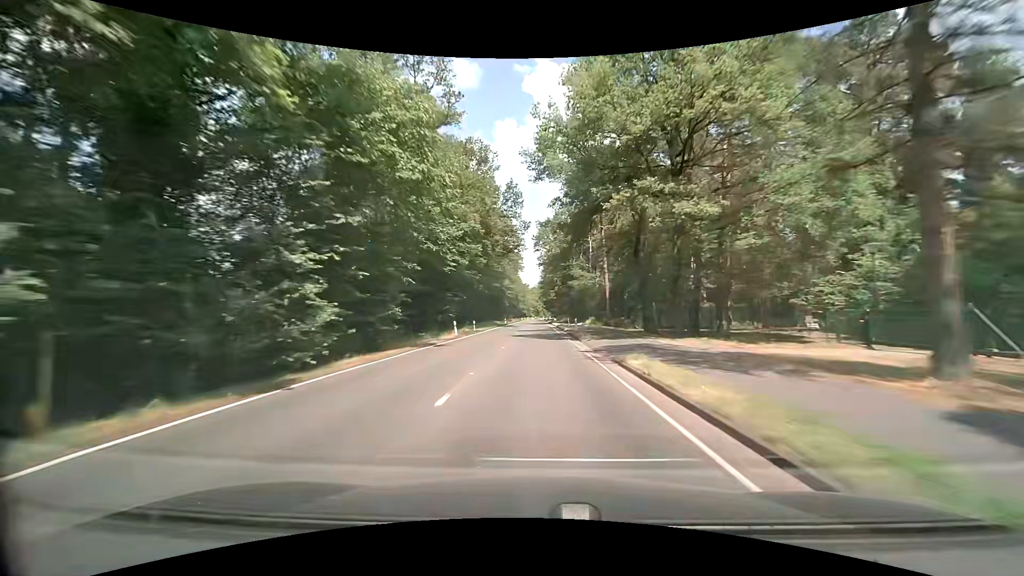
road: secondary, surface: asphalt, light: Day
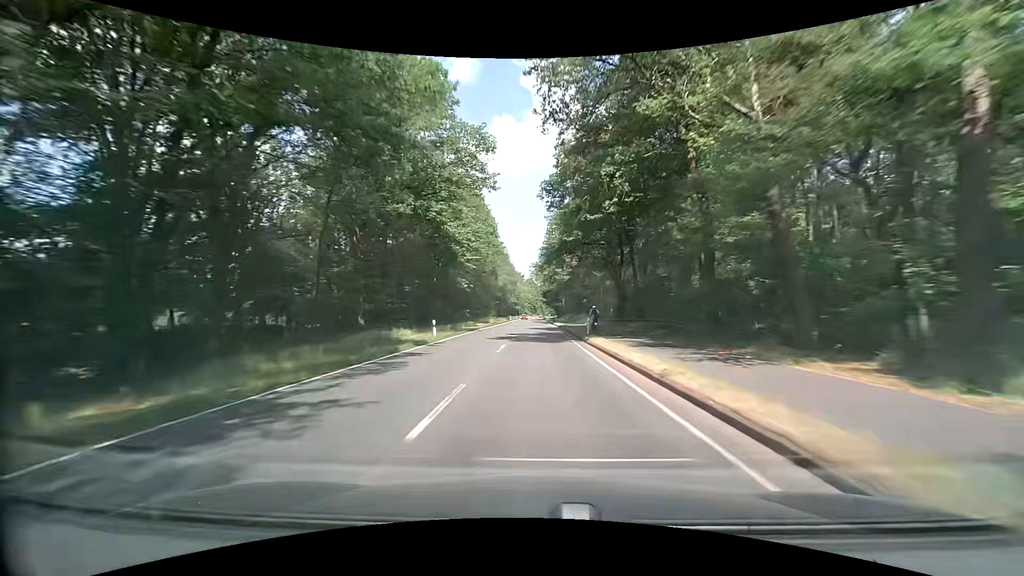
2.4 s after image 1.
(+0.7, +62.8) m; 0°
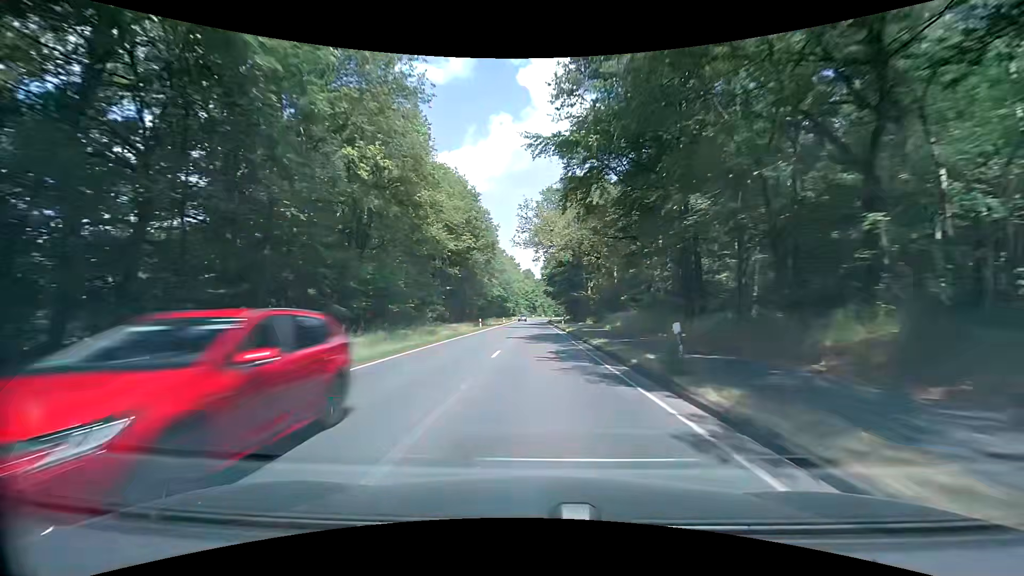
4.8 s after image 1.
(+1.1, +63.1) m; +1°
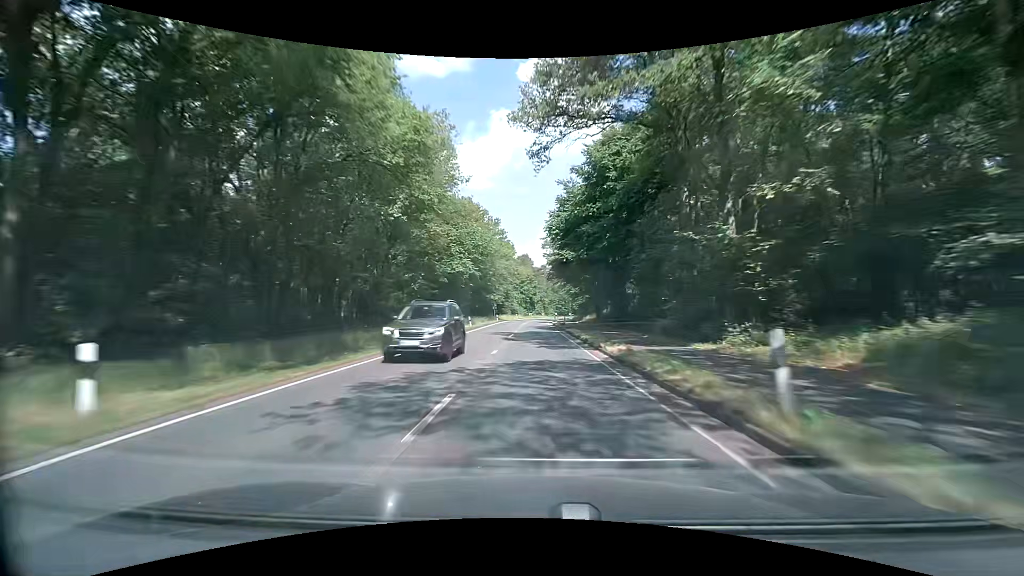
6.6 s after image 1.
(-0.5, +47.4) m; 0°
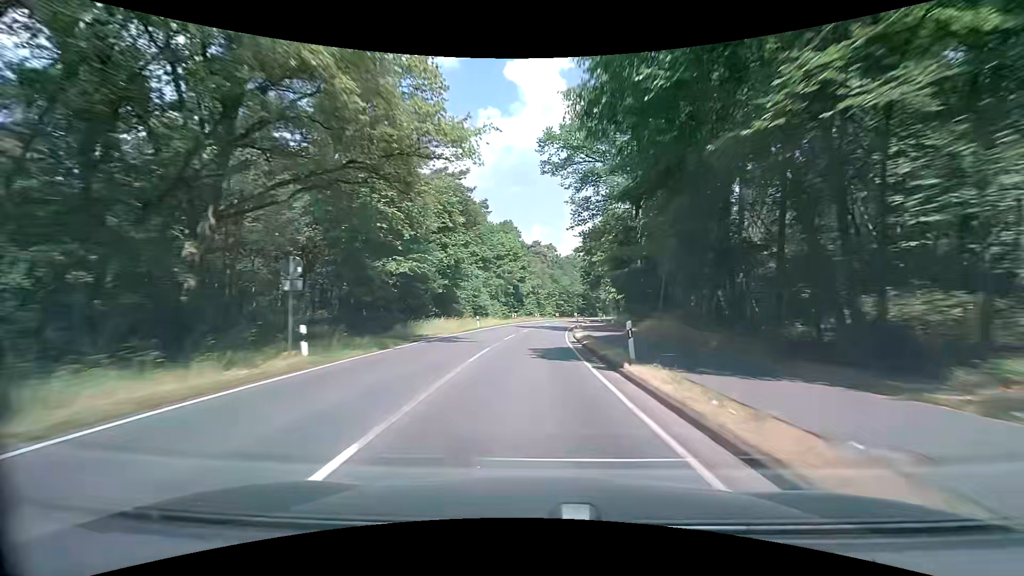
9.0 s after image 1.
(+0.1, +63.2) m; +1°
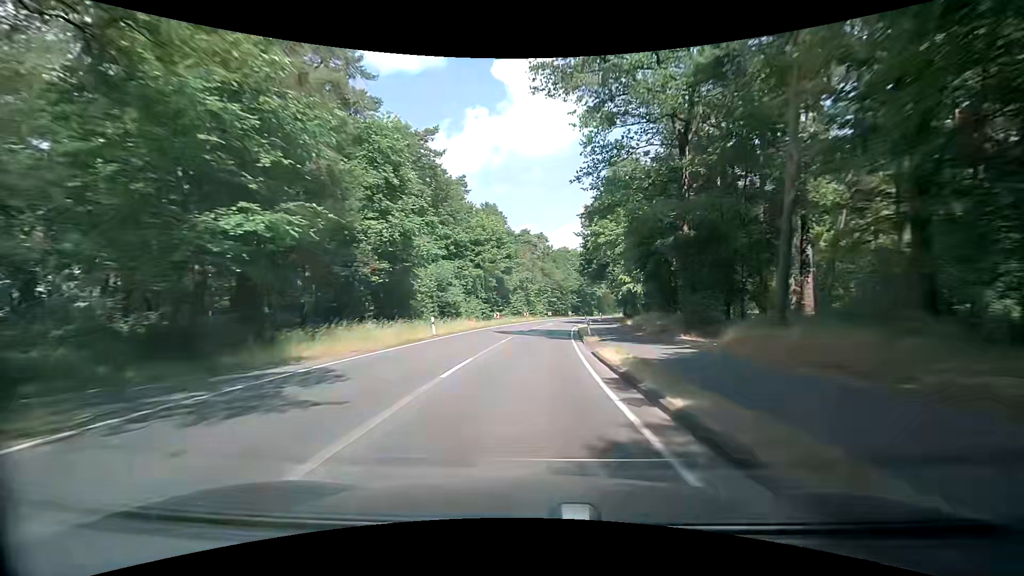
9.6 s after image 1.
(0.0, +15.8) m; +1°
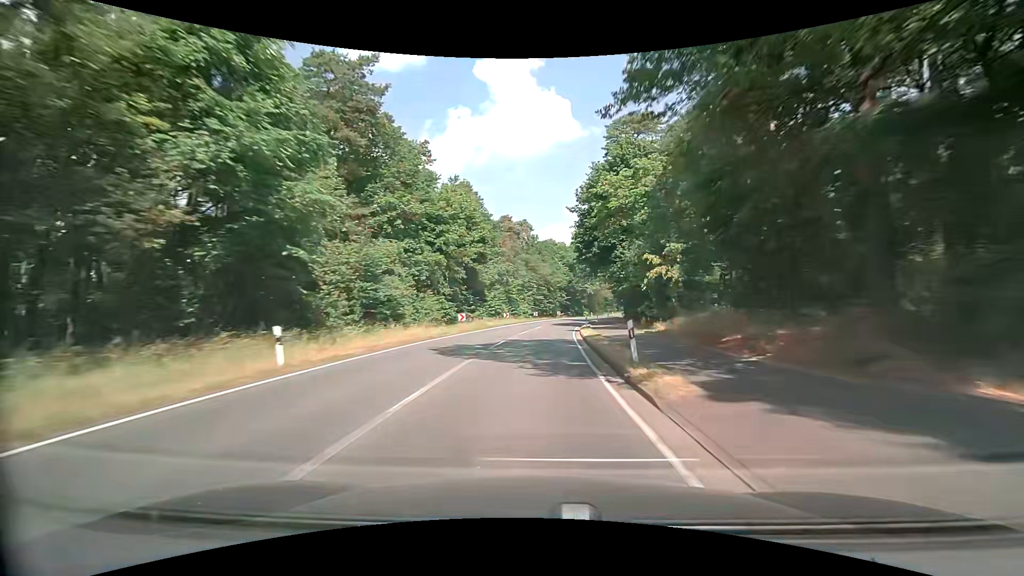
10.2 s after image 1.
(+0.2, +15.8) m; +2°
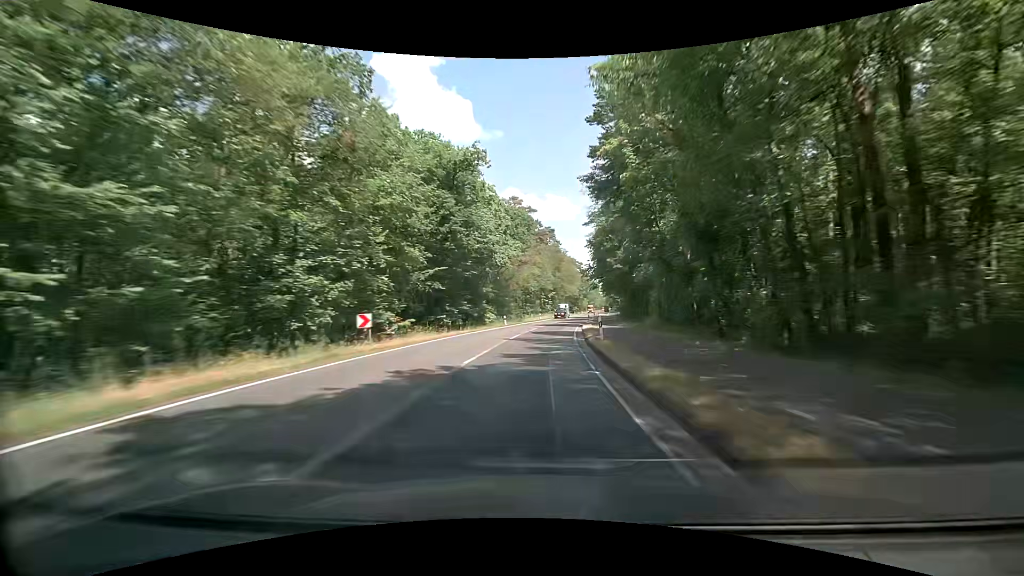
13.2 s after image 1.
(+6.9, +78.5) m; +10°
(0, +10) (+1, +20) (+1, +30) (+2, +40) (+3, +50) (+4, +60) (+6, +70) (+7, +80) (+9, +89) (+10, +99) m
